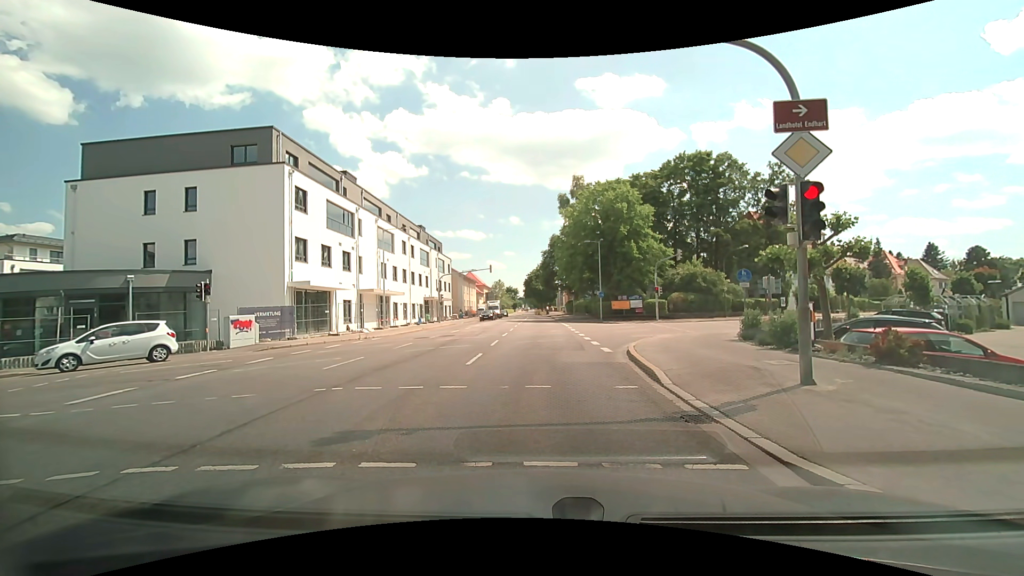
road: secondary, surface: asphalt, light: Day
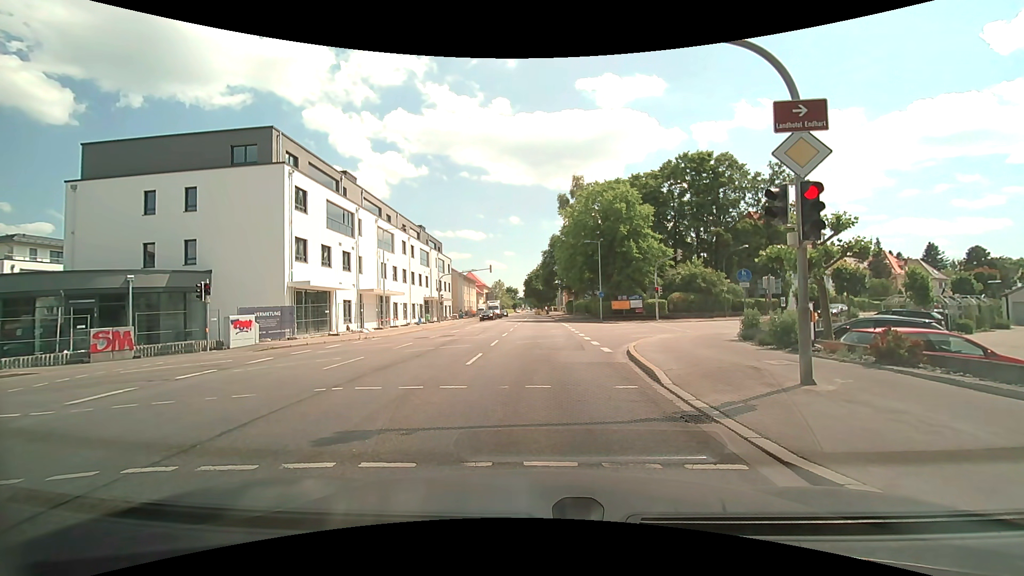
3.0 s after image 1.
(0.0, 0.0) m; 0°
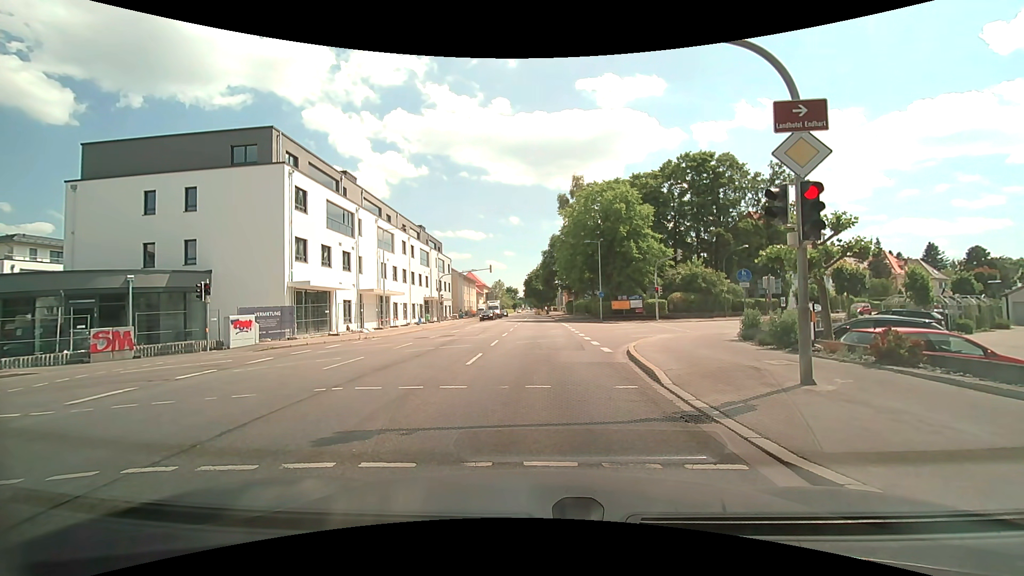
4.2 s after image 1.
(0.0, 0.0) m; 0°
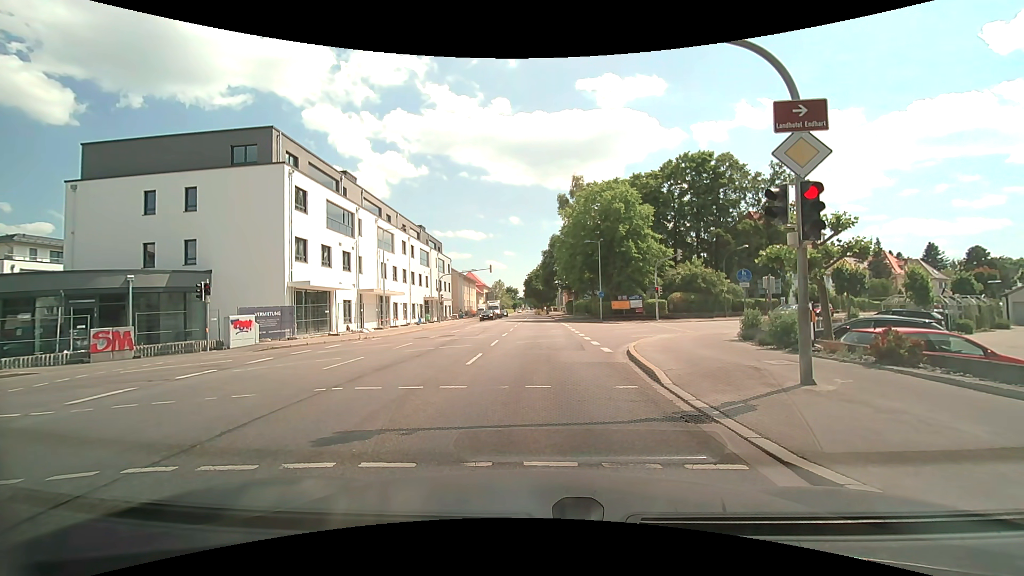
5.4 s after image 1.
(0.0, 0.0) m; 0°
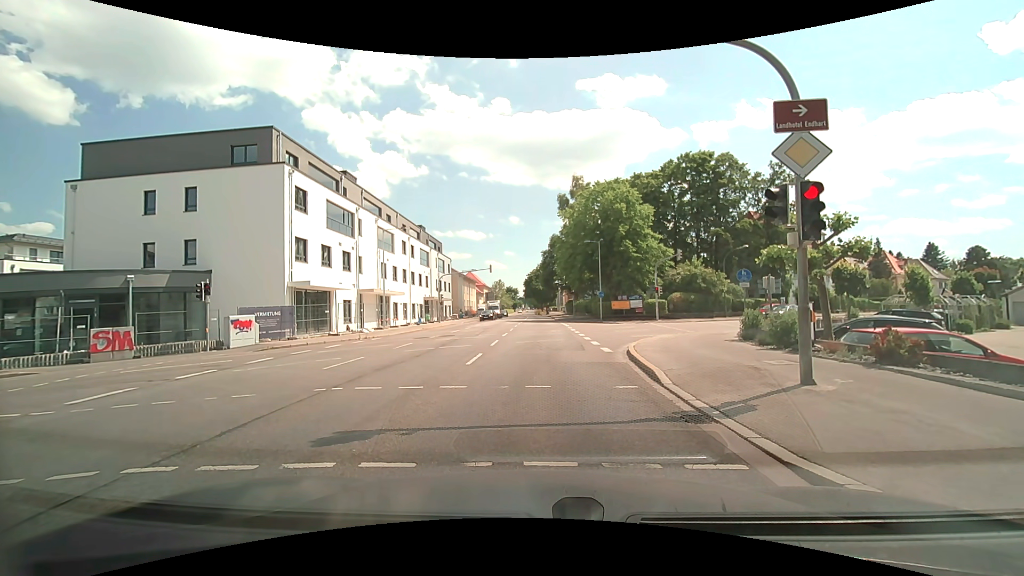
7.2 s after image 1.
(0.0, 0.0) m; 0°
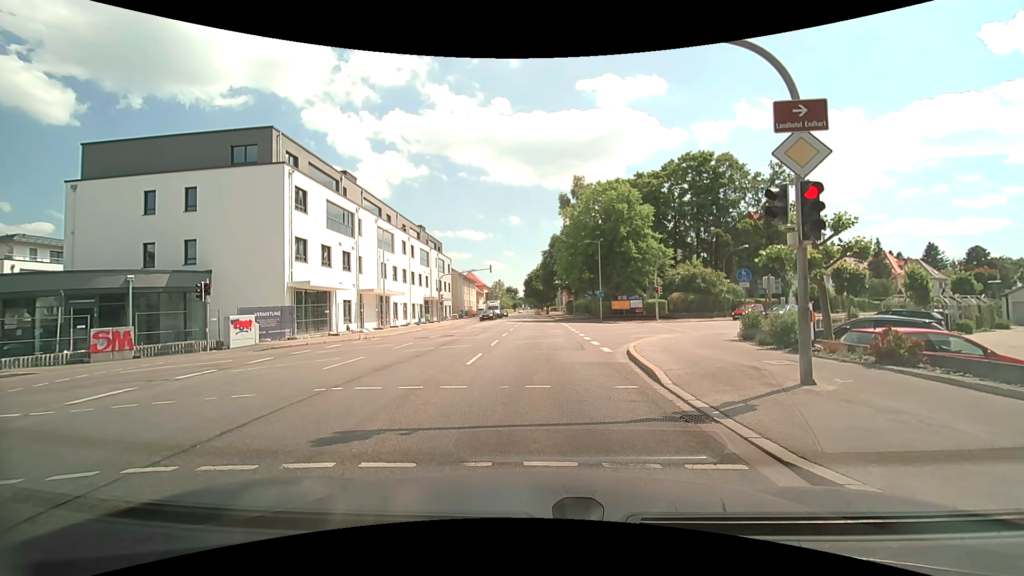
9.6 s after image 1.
(0.0, 0.0) m; 0°
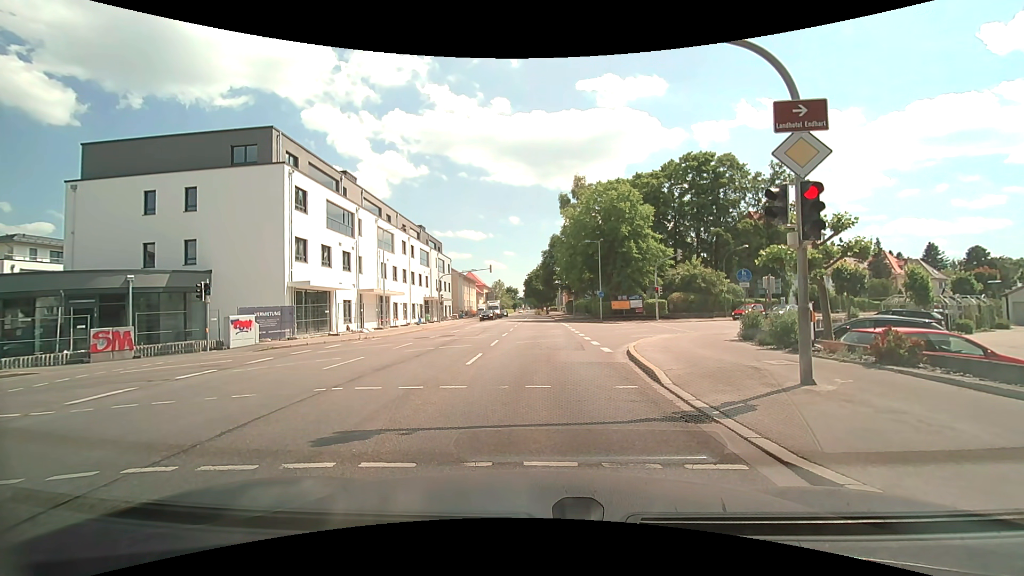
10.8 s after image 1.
(0.0, 0.0) m; 0°
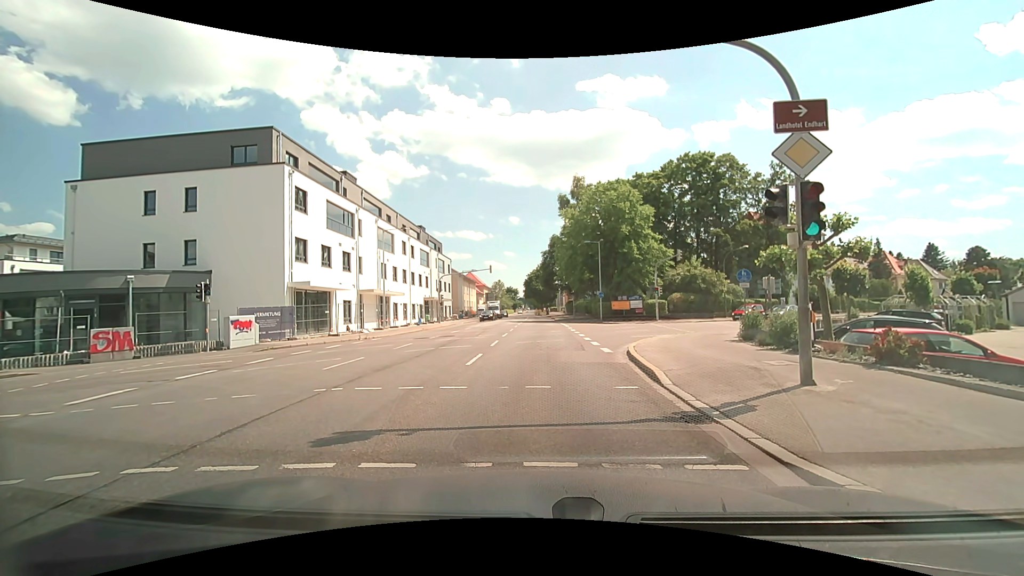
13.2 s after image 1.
(0.0, 0.0) m; 0°
(0, +10) (+1, +20) (+5, +29) (+11, +36) (+19, +43) (+27, +49) (+34, +56) (+41, +63) (+49, +69) (+57, +76) m
